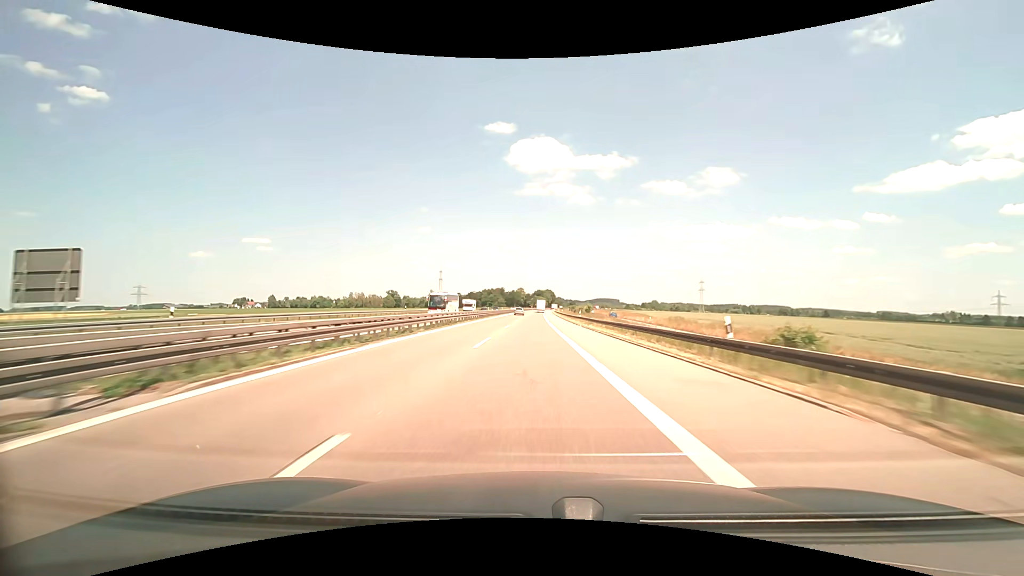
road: motorway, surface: asphalt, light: Day
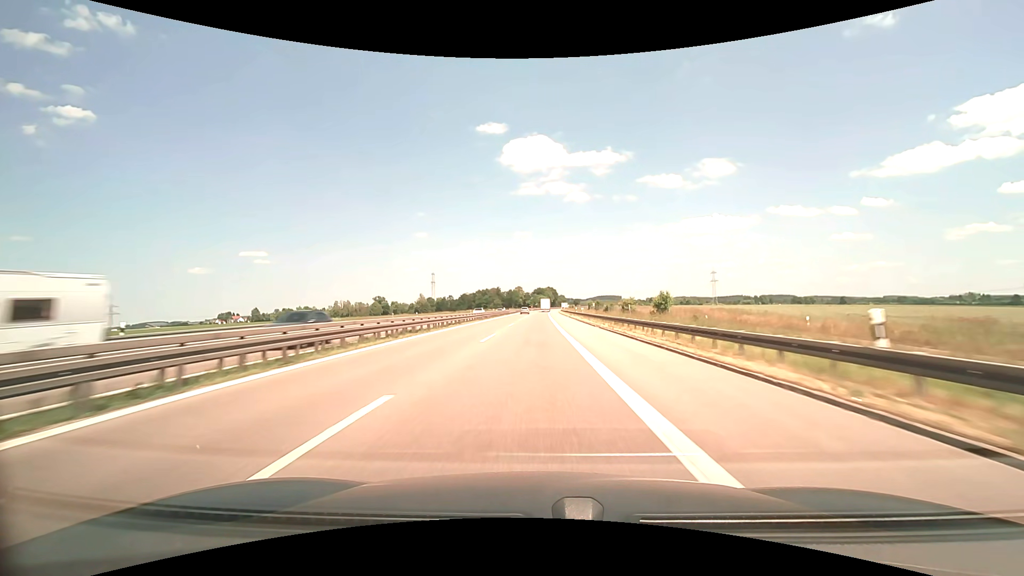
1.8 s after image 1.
(-0.2, +51.5) m; 0°
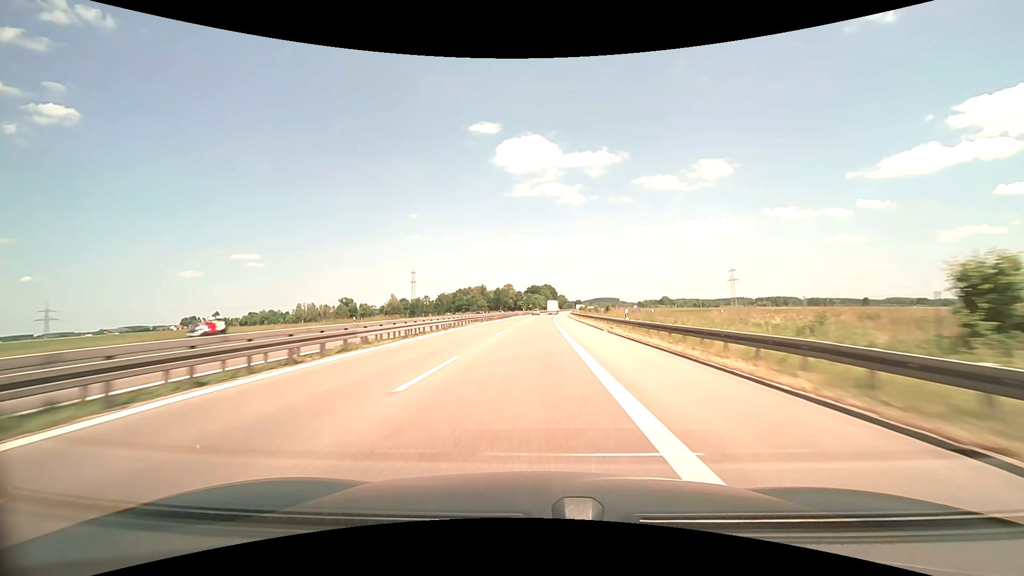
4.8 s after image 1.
(+0.6, +83.5) m; +1°
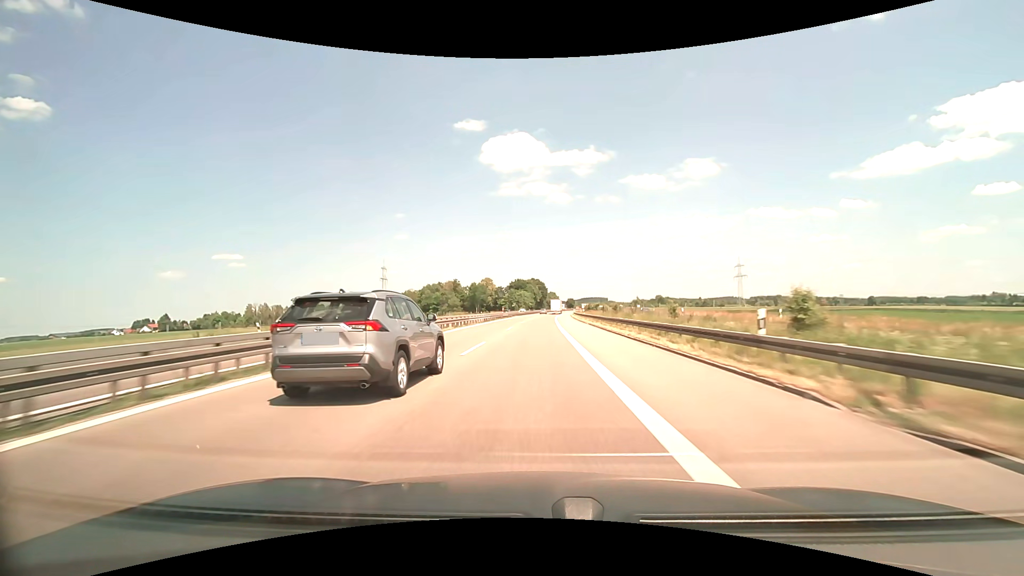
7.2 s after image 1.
(+0.7, +65.2) m; +1°
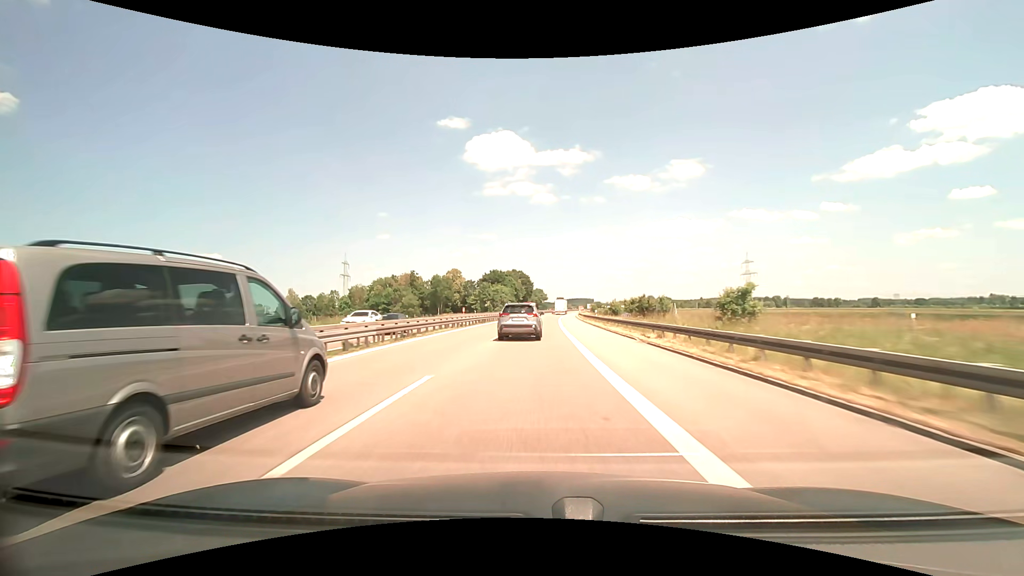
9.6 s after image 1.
(+0.6, +64.9) m; +2°
